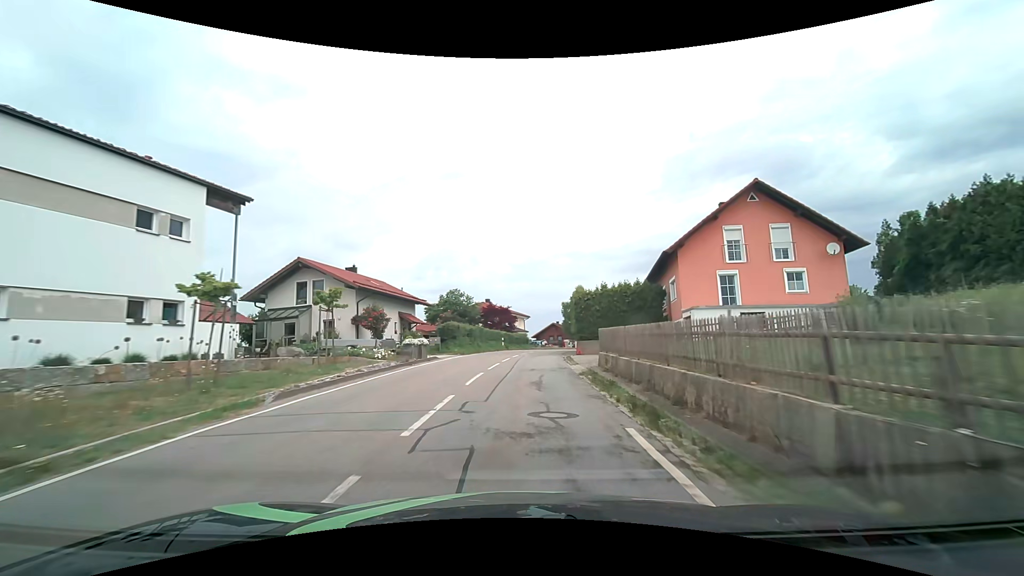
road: tertiary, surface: asphalt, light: Day
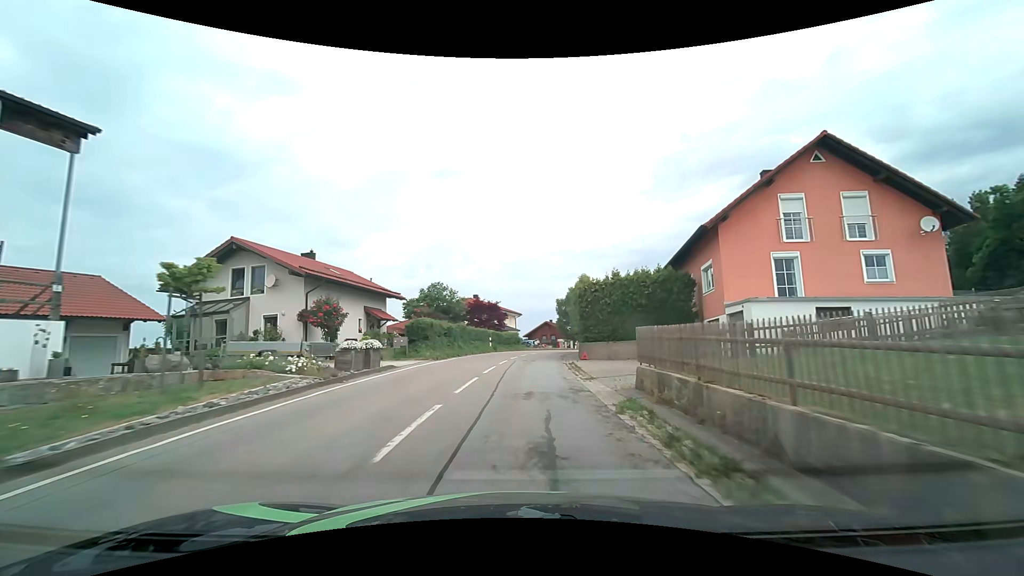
(+0.1, +7.4) m; +1°
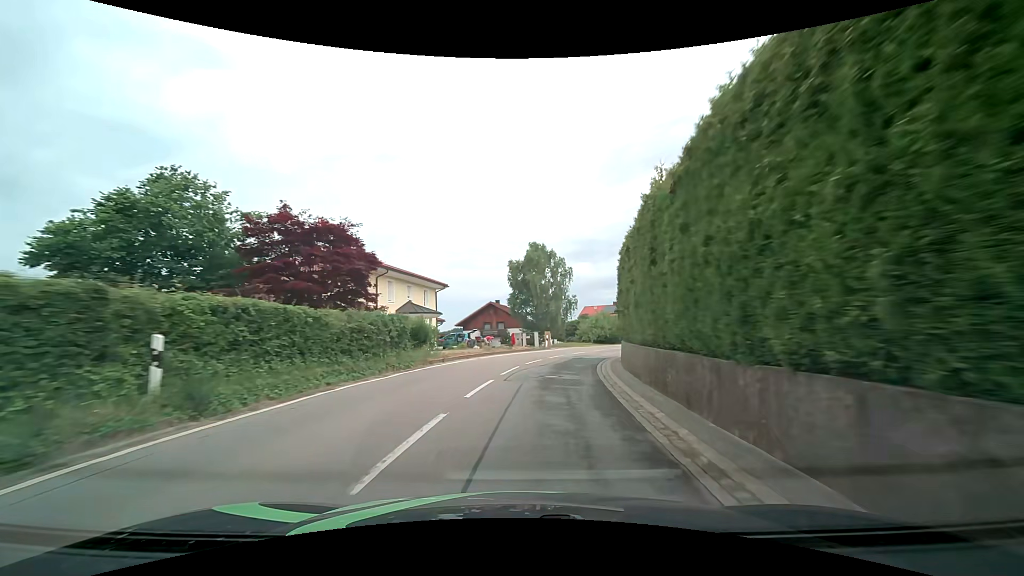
(+1.7, +37.3) m; +6°
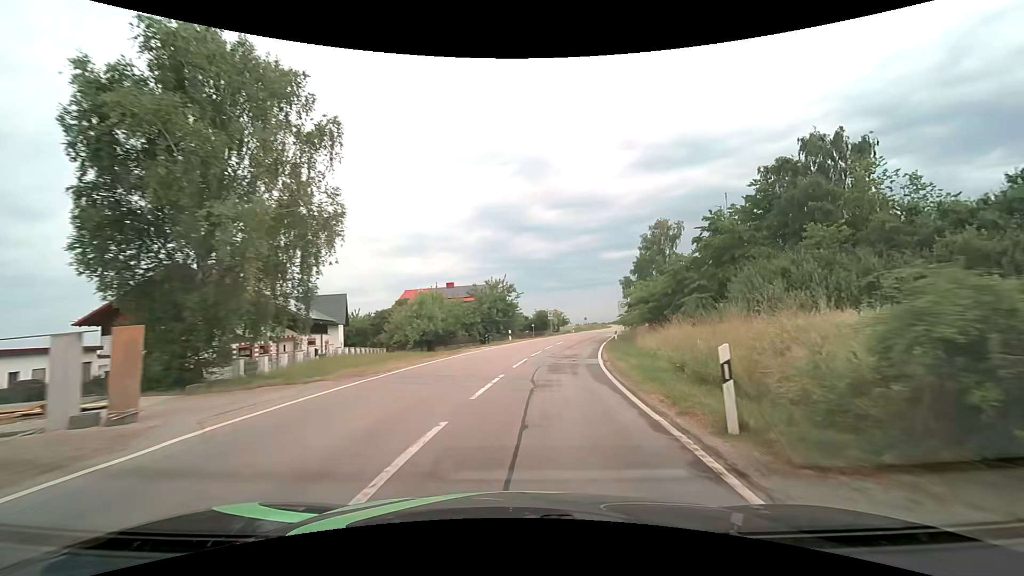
(+5.4, +36.1) m; +19°
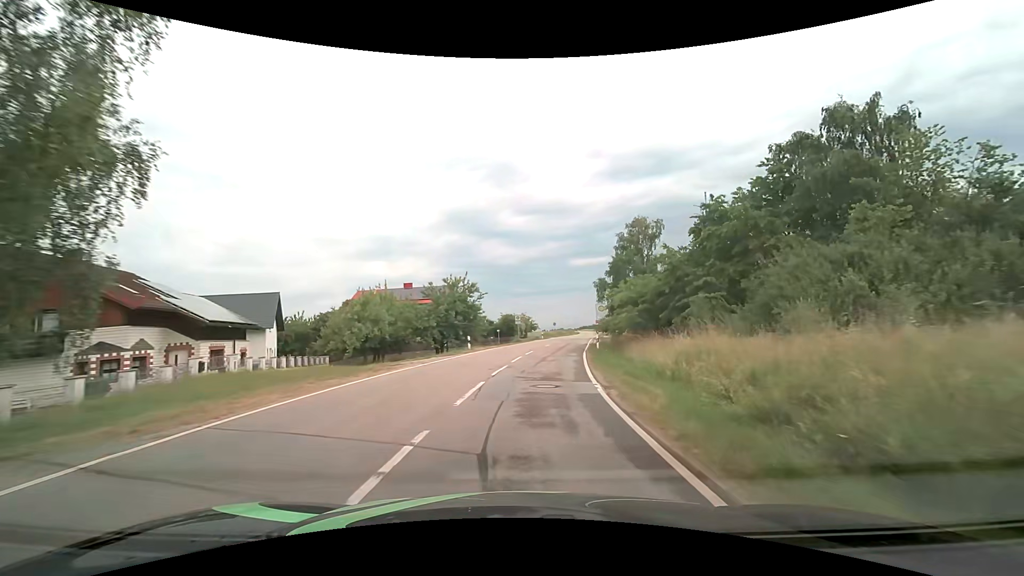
(+0.2, +6.9) m; +4°
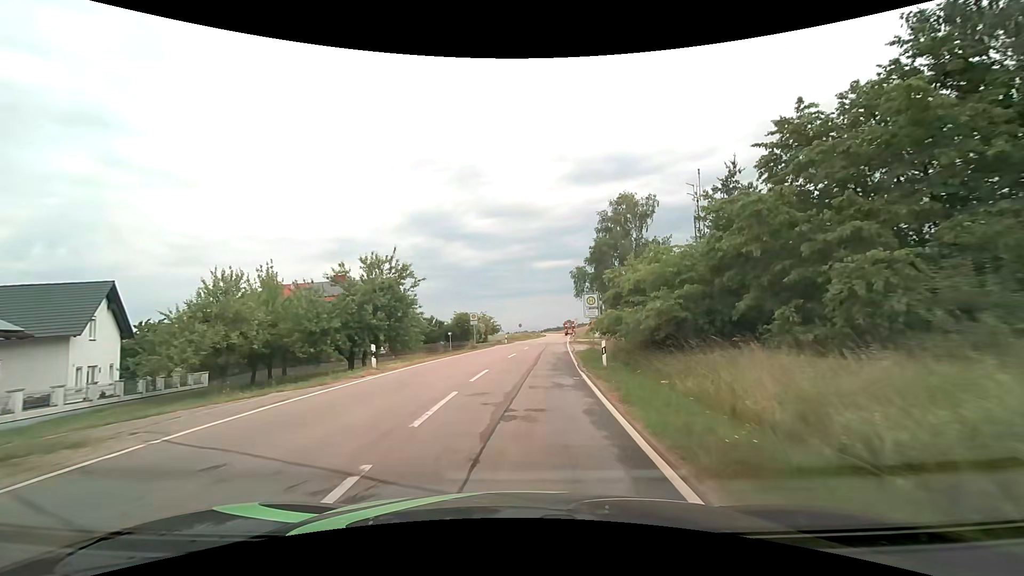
(+0.7, +13.7) m; +4°
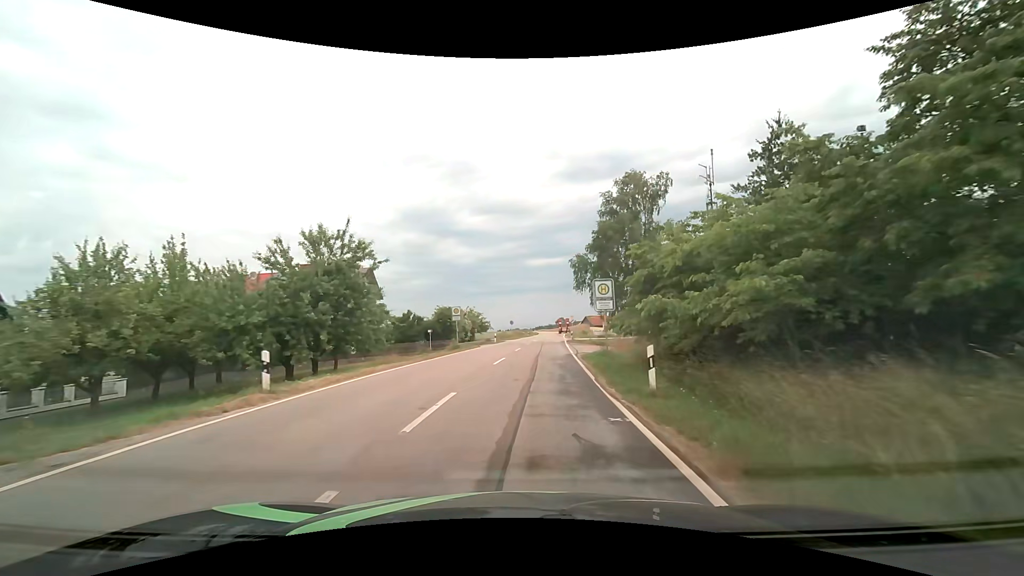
(+0.1, +6.9) m; +1°
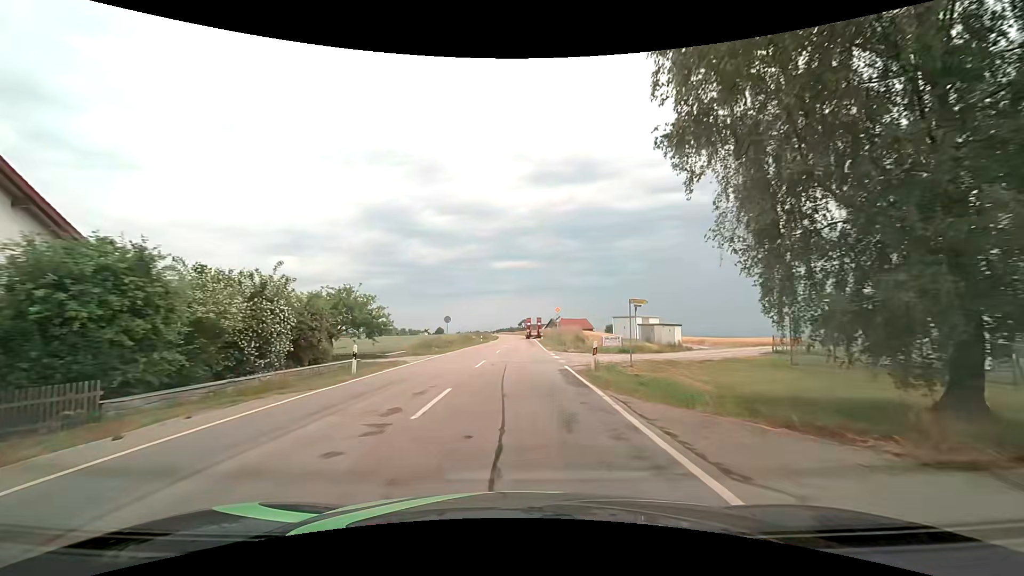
(+1.7, +35.1) m; +4°
(0, +10) (0, +20) (0, +30) (0, +40) (0, +50) (0, +60) (-1, +70) (-1, +80) (-2, +90) (-2, +100) m
